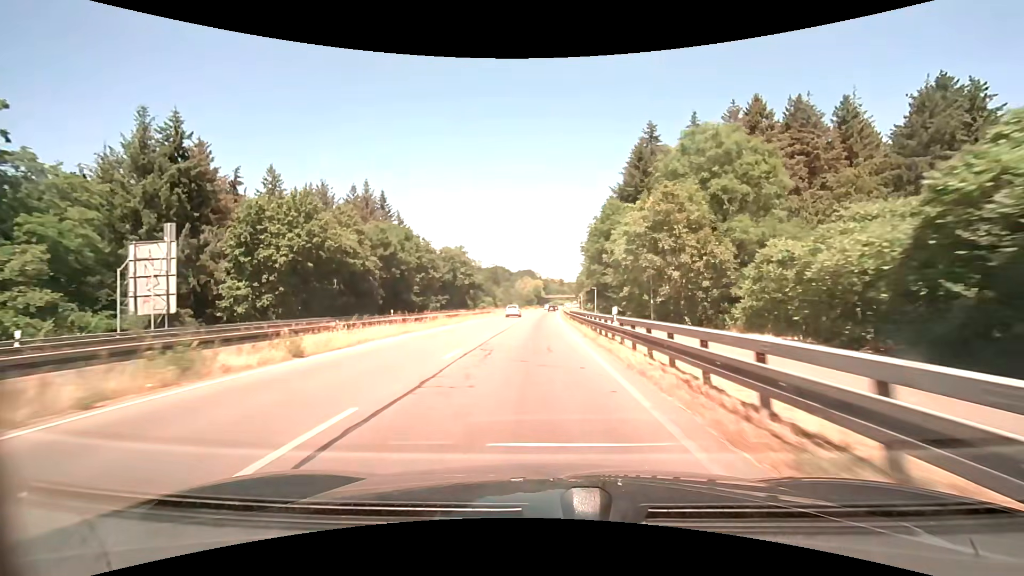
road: trunk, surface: asphalt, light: Day
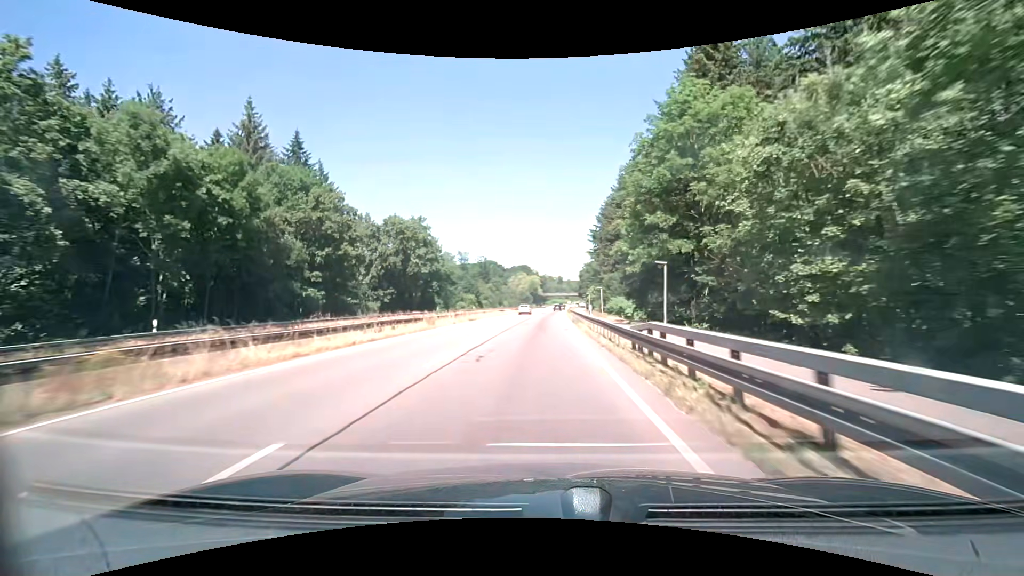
(-0.1, +37.5) m; 0°
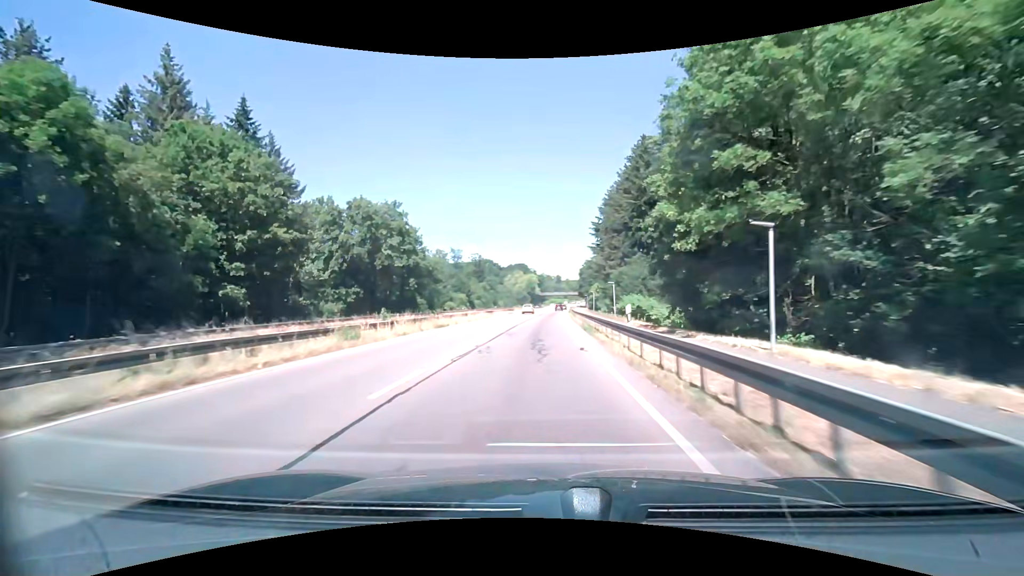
(0.0, +12.5) m; 0°
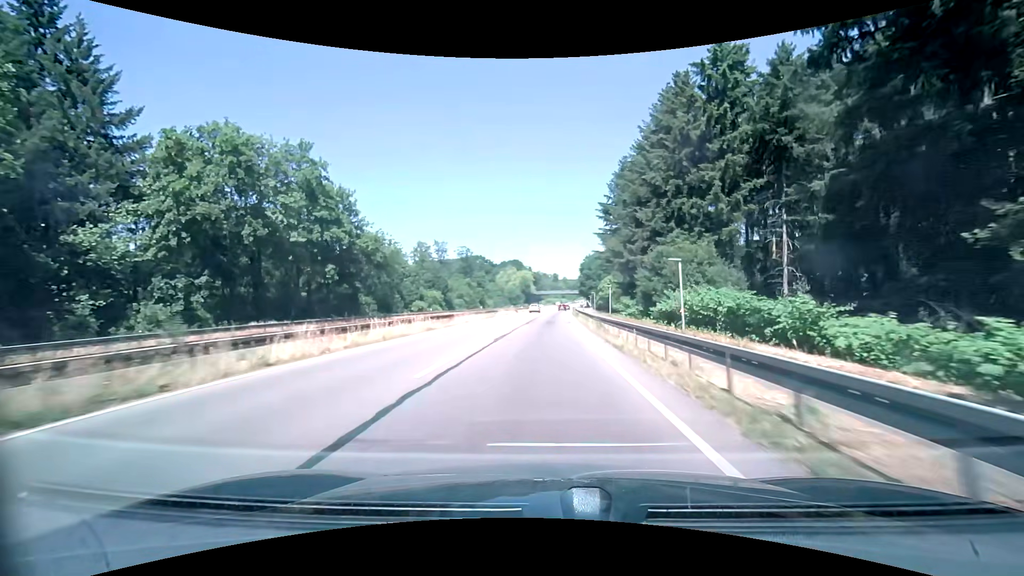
(+0.1, +24.9) m; 0°
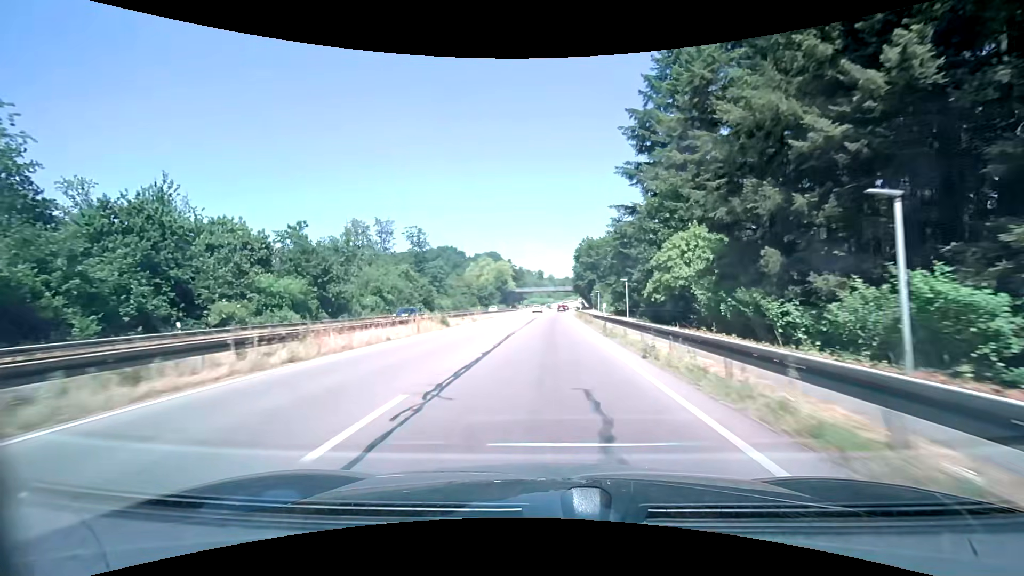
(+0.6, +49.6) m; +2°
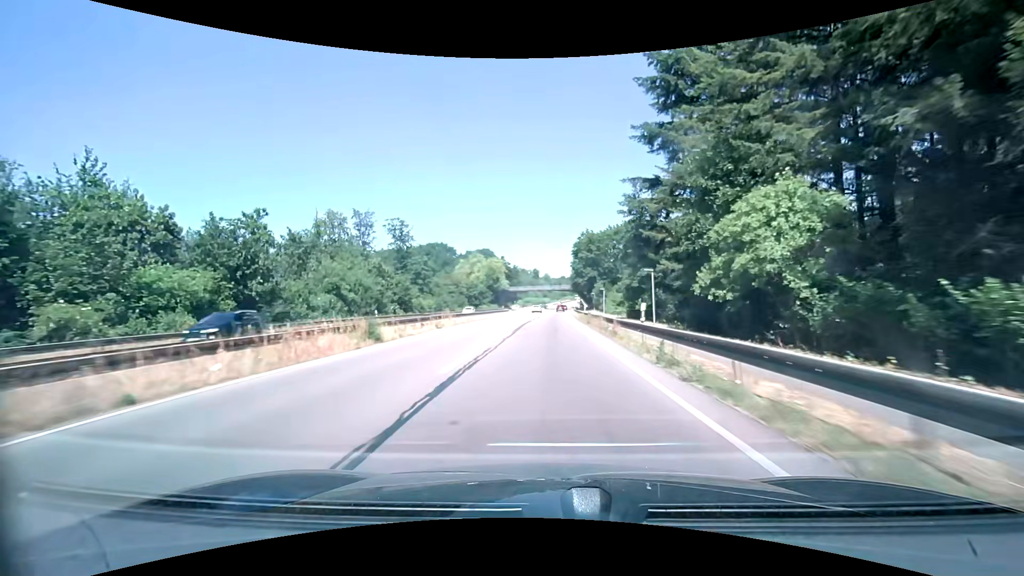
(0.0, +12.3) m; 0°
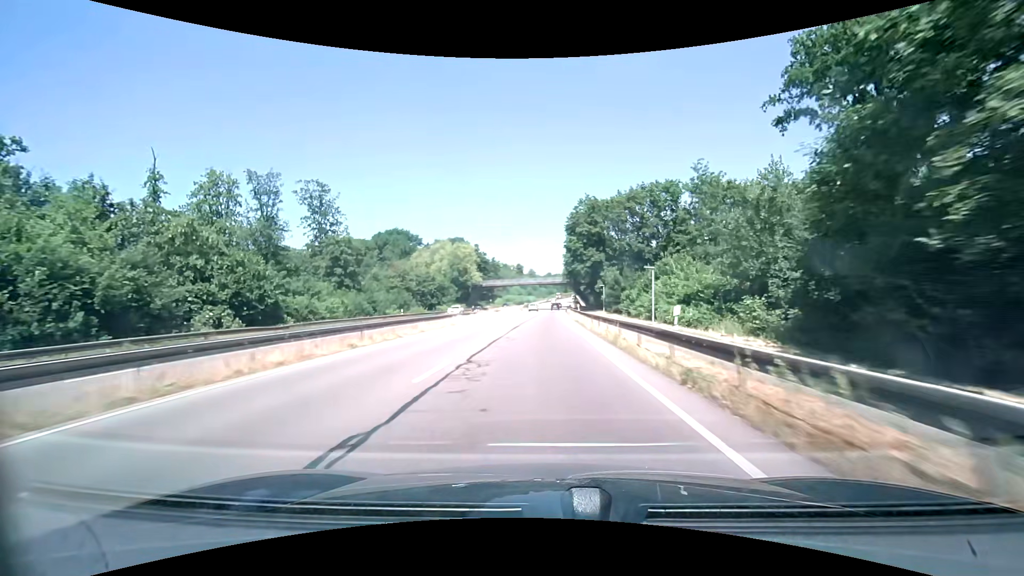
(+0.5, +37.0) m; +1°
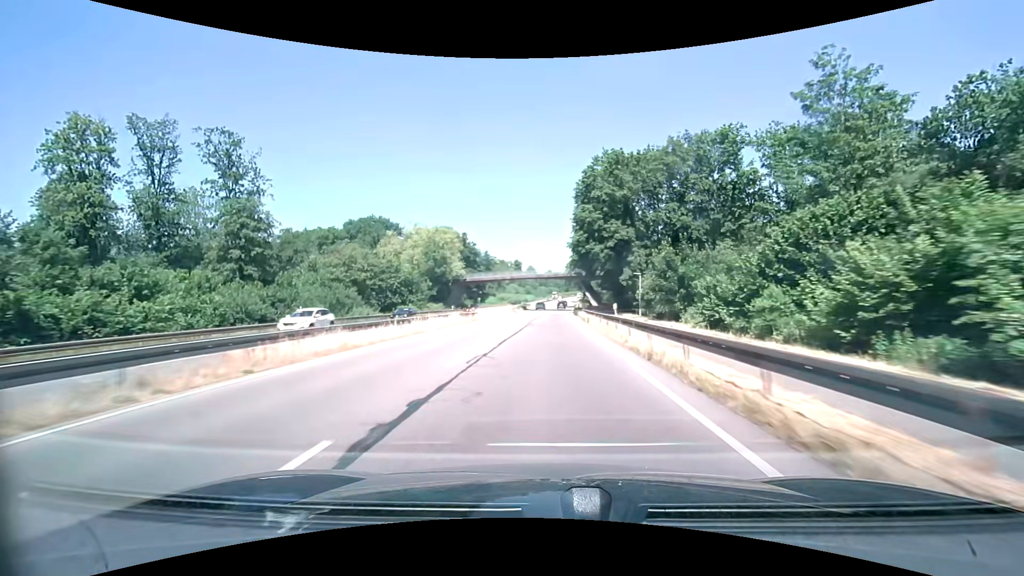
(+0.1, +24.7) m; 0°
(0, +10) (0, +20) (0, +30) (0, +40) (+1, +50) (+1, +60) (+1, +70) (+2, +80) (+2, +90) (+3, +100) m
